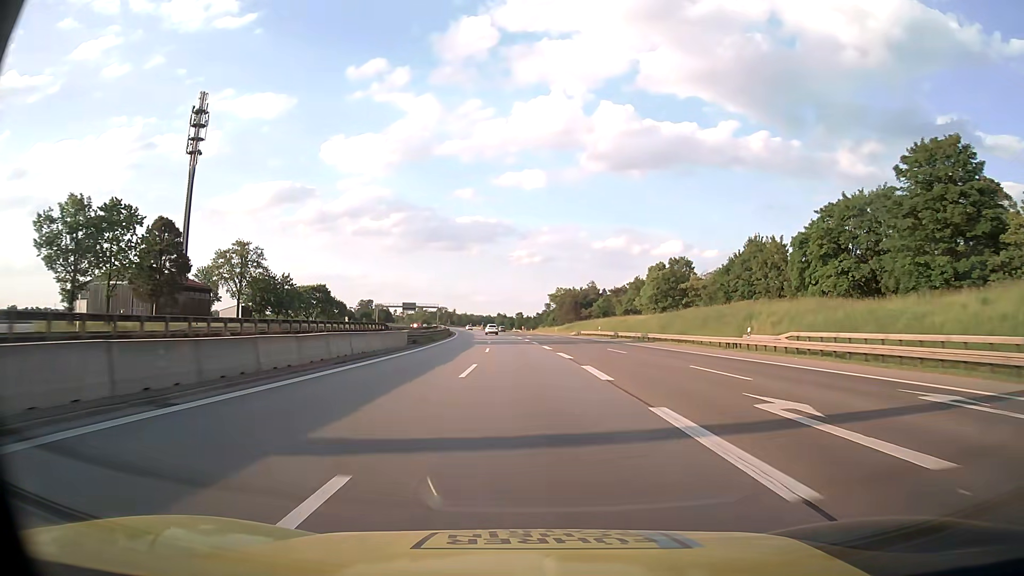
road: motorway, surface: asphalt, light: Day
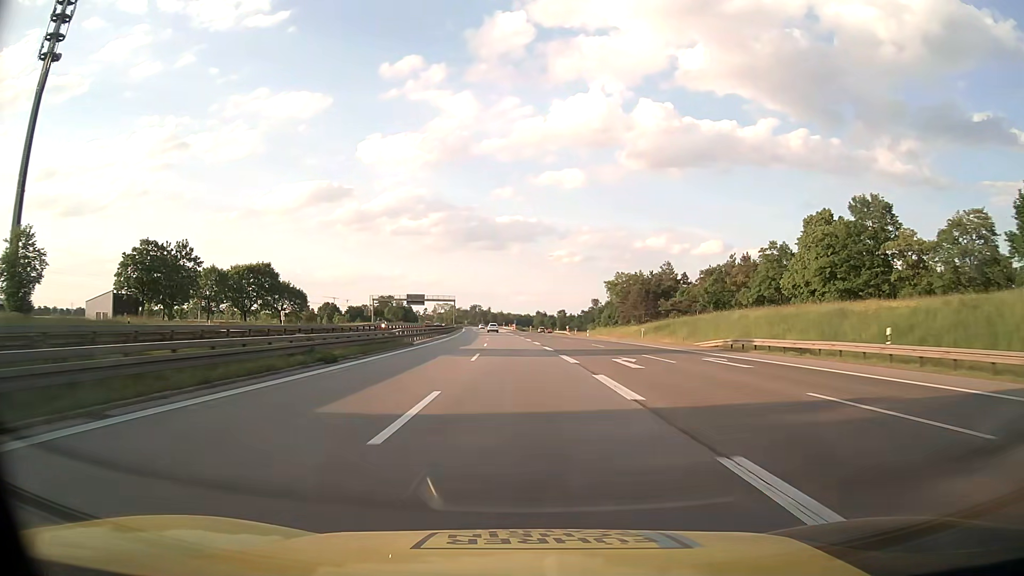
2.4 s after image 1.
(-1.8, +64.6) m; -3°
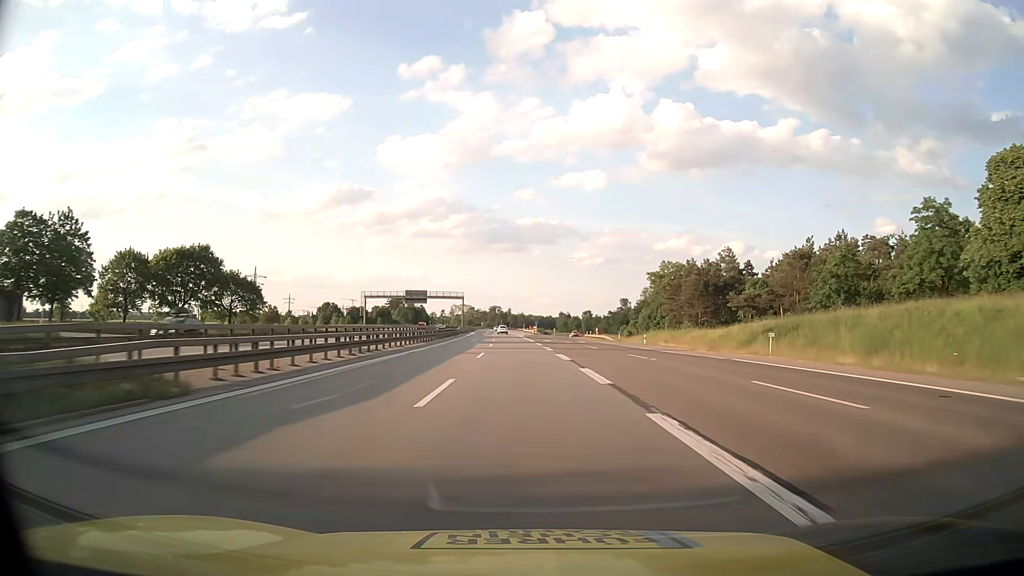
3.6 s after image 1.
(-0.5, +32.3) m; -2°
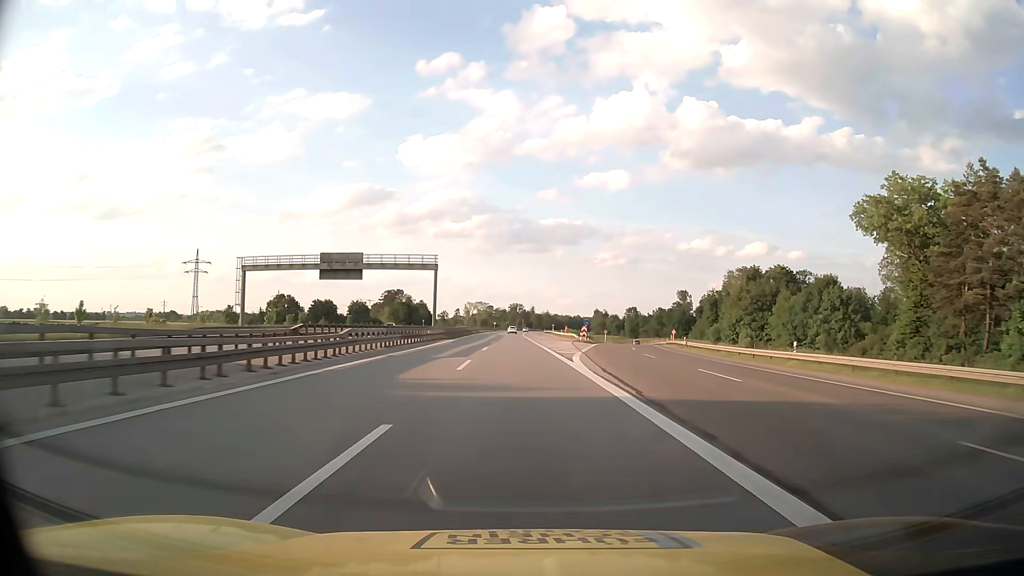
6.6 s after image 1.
(-2.1, +80.8) m; -2°
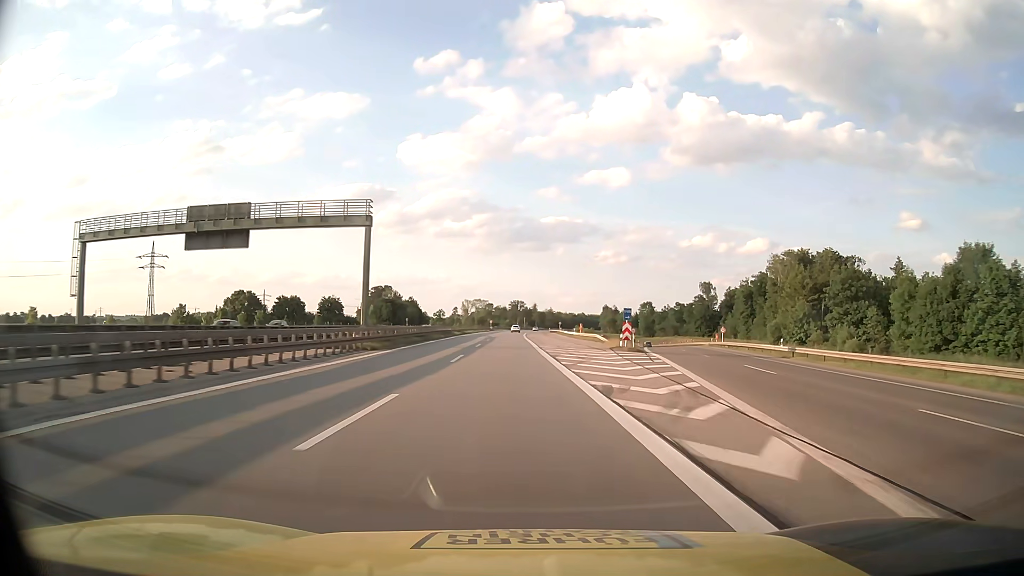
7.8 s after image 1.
(-0.1, +32.3) m; 0°
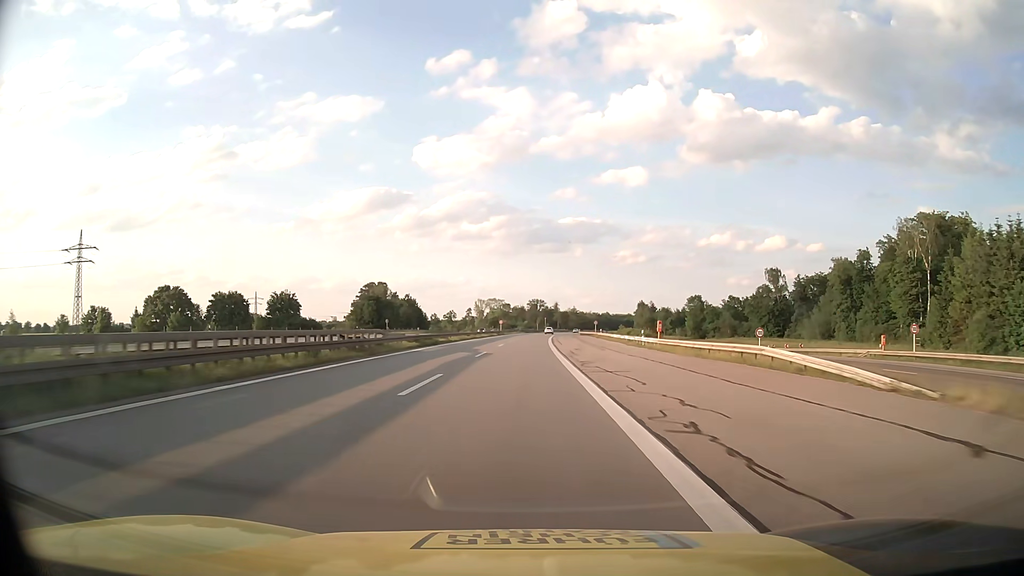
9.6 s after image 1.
(-0.7, +48.5) m; -2°
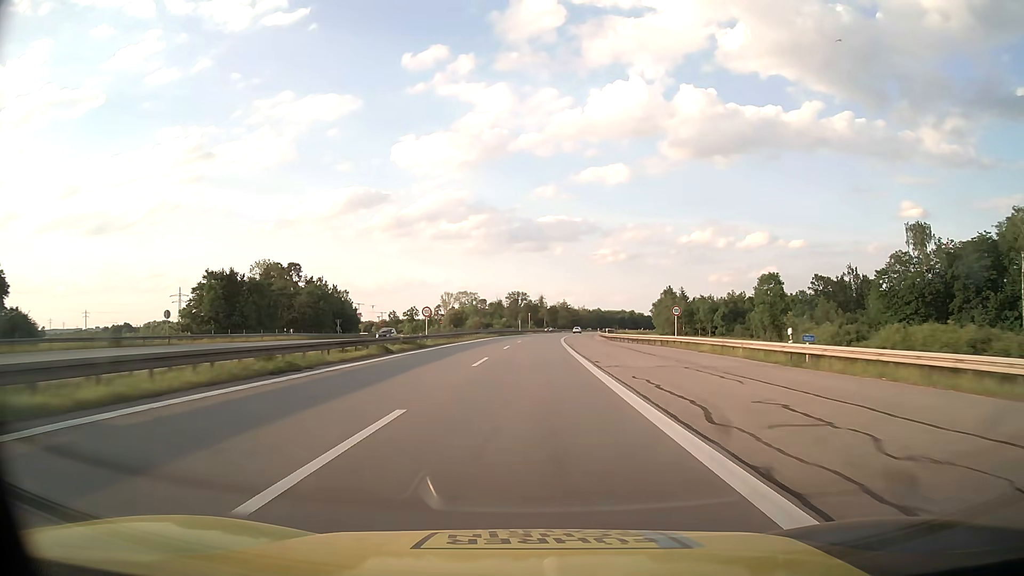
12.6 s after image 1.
(+0.8, +80.7) m; +2°
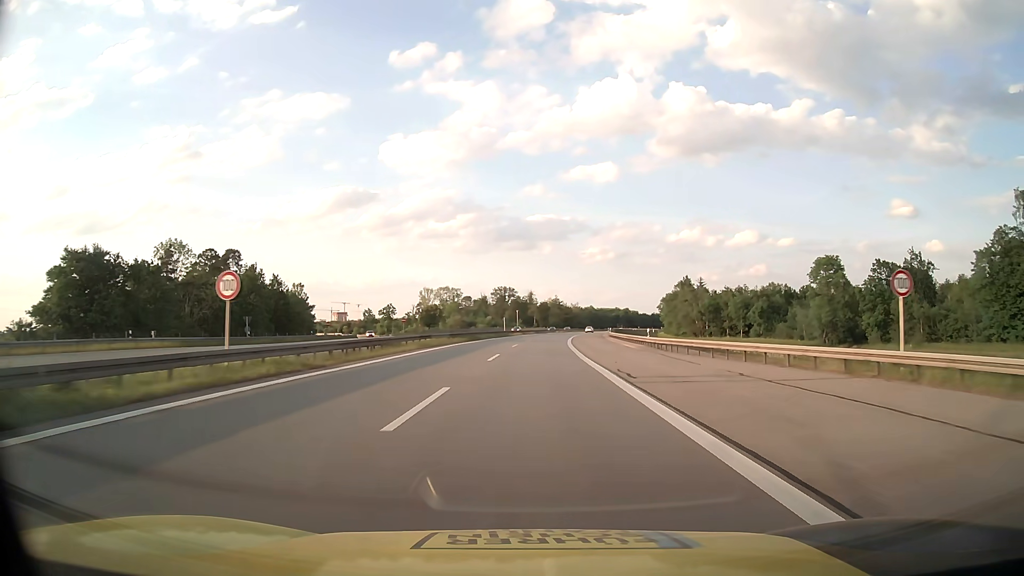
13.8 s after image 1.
(+0.2, +32.3) m; +1°
(0, +10) (0, +20) (0, +30) (+1, +40) (+1, +50) (+1, +60) (+2, +70) (+3, +80) (+4, +90) (+5, +100) m
